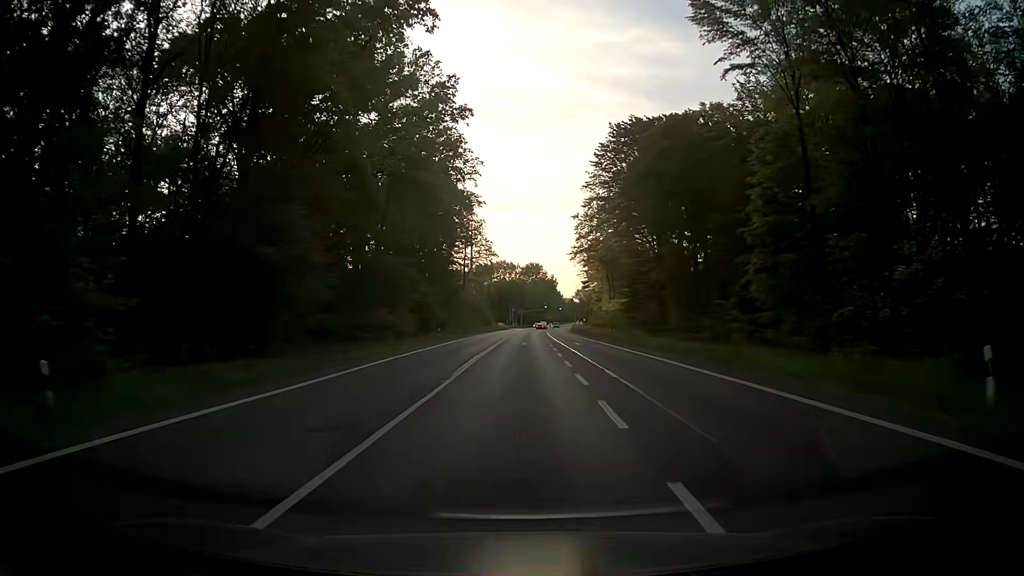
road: primary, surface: asphalt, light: Day
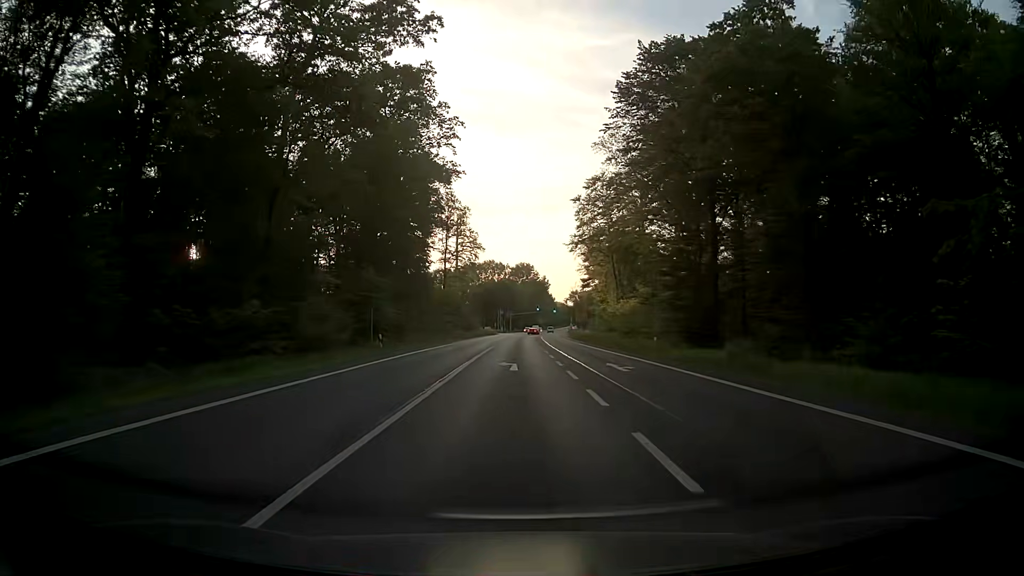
(0.0, +21.5) m; +1°
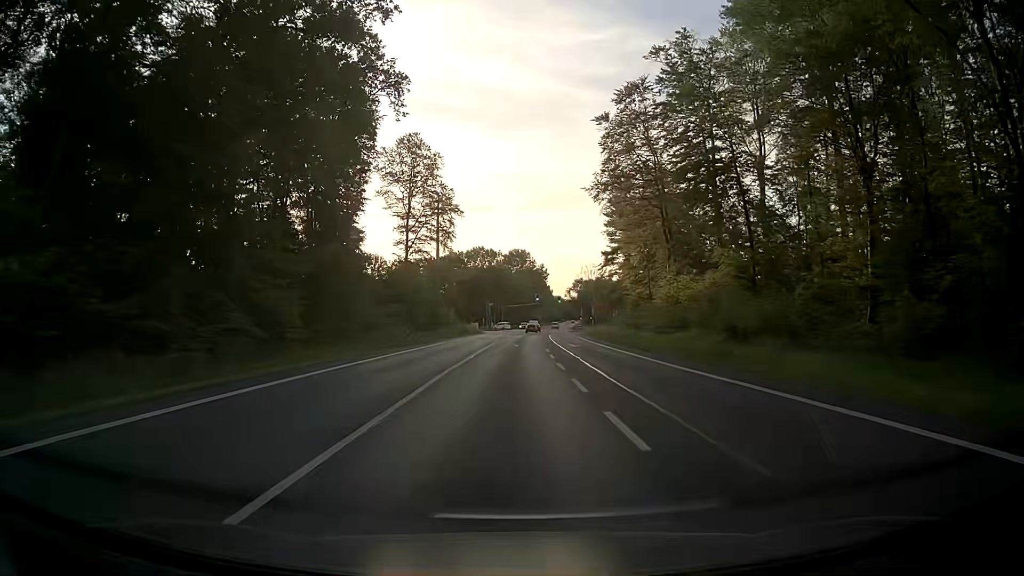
(-0.3, +40.5) m; 0°
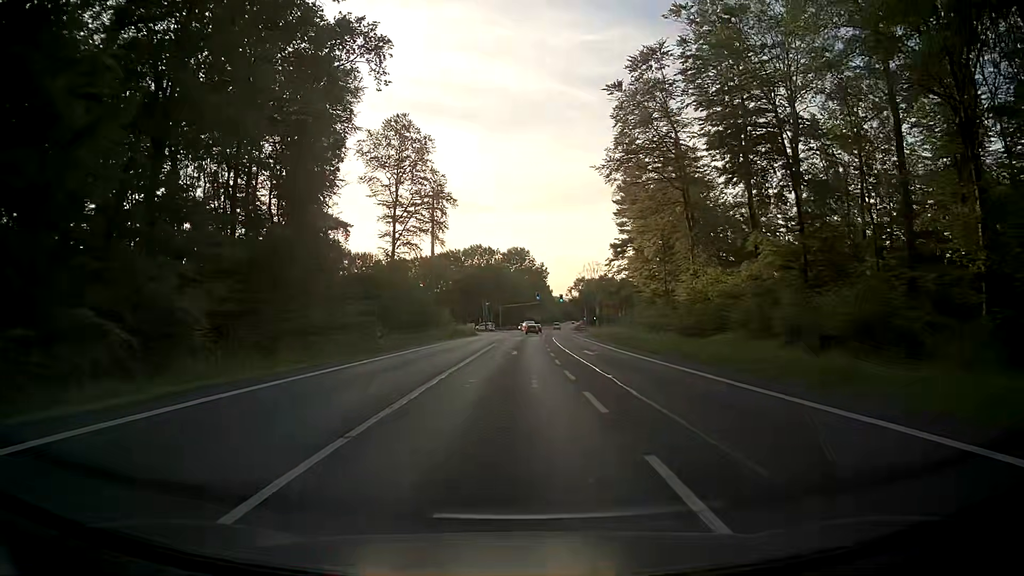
(0.0, +9.4) m; 0°
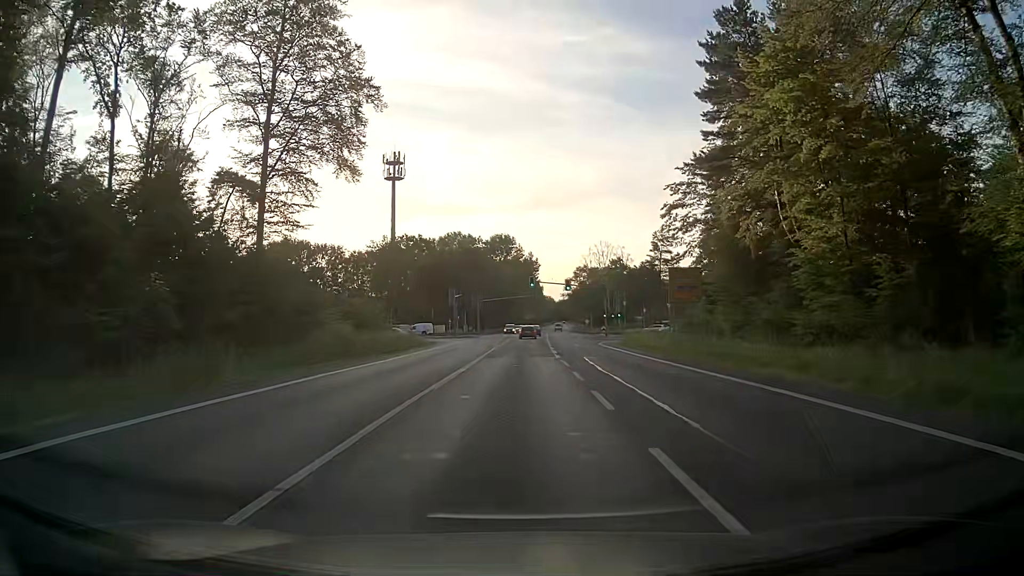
(+0.4, +42.2) m; +1°
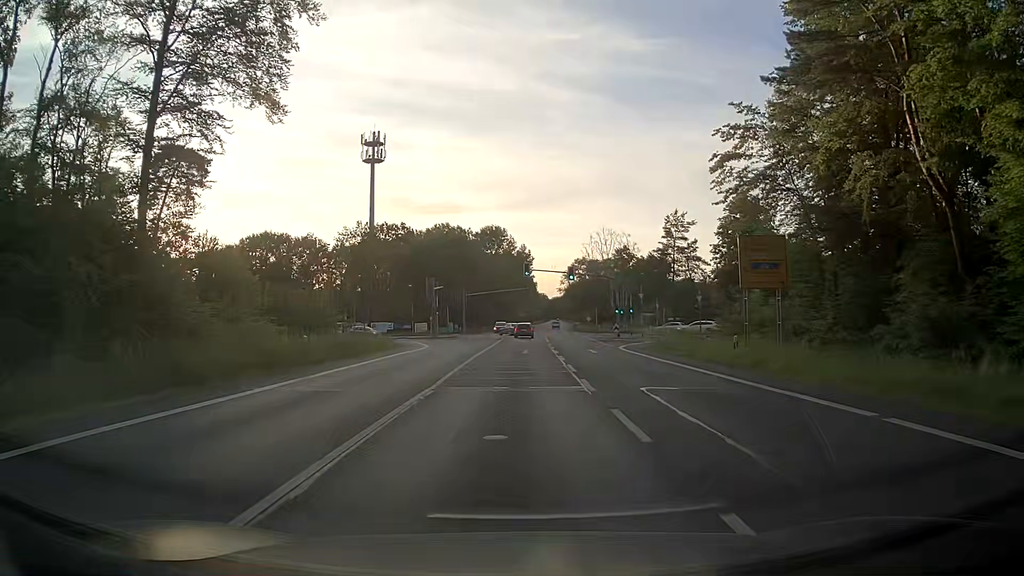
(+0.1, +14.9) m; +1°
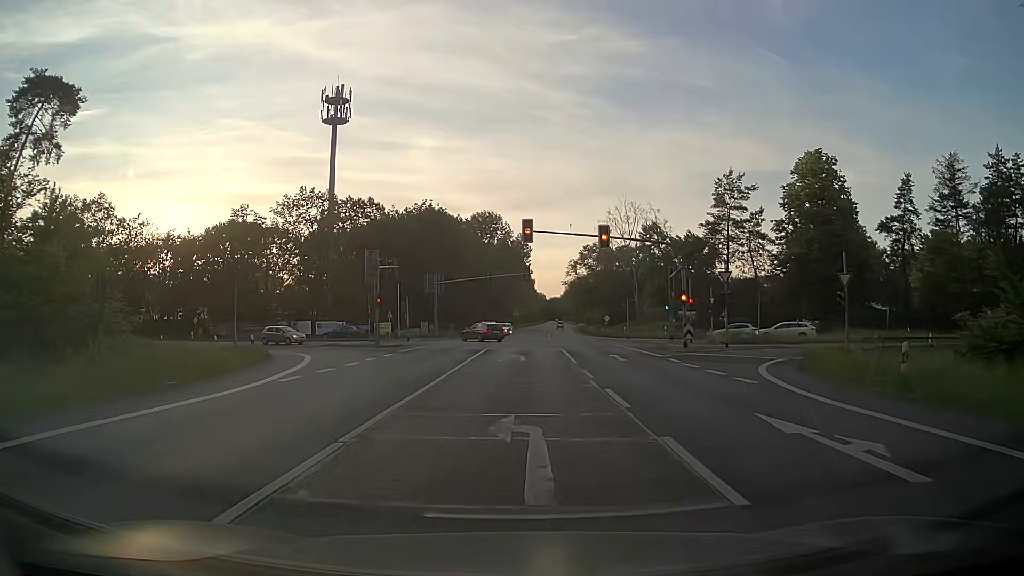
(+0.2, +27.4) m; +1°
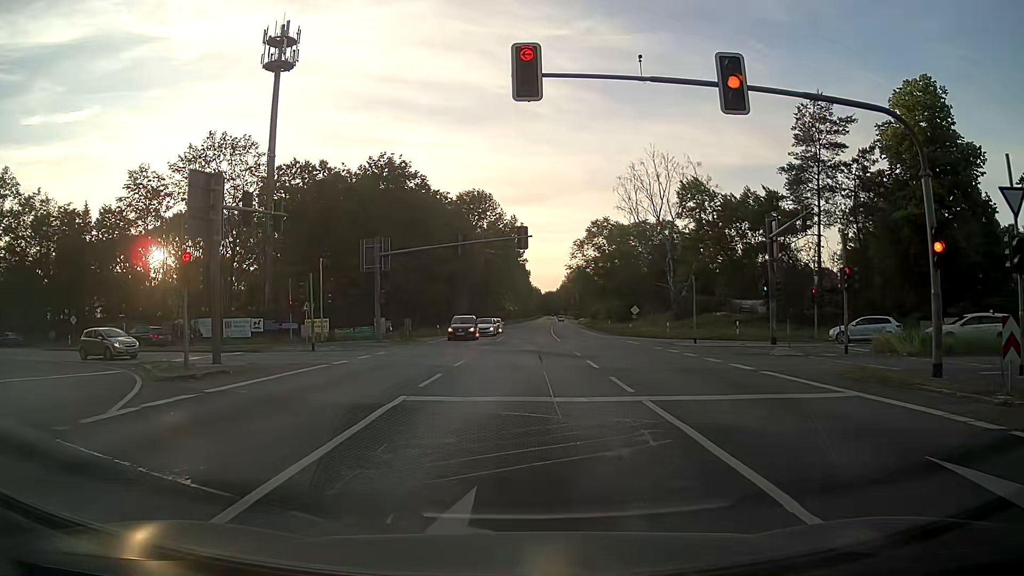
(+0.1, +23.4) m; 0°
(0, +10) (0, +20) (-2, +30) (-9, +37) (-18, +41) (-28, +44) (-37, +47) (-47, +49) (-57, +53) (-66, +56) m
